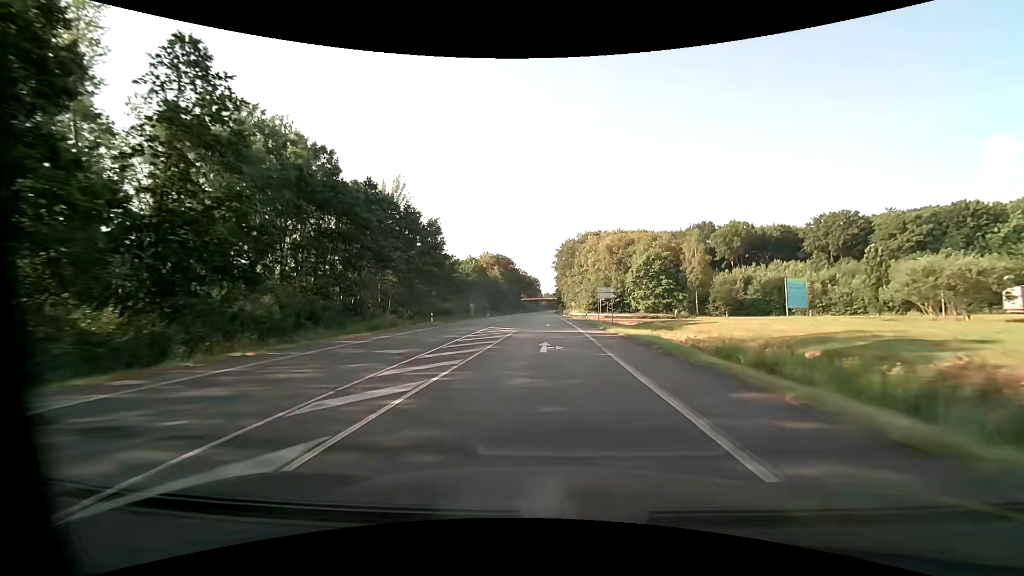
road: primary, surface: asphalt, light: Day
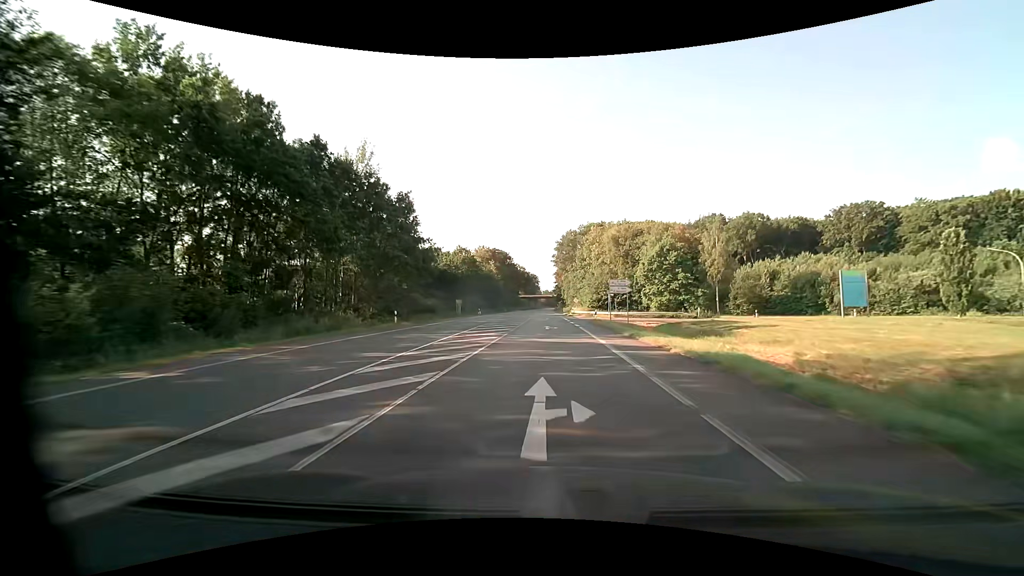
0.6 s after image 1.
(0.0, +11.3) m; 0°
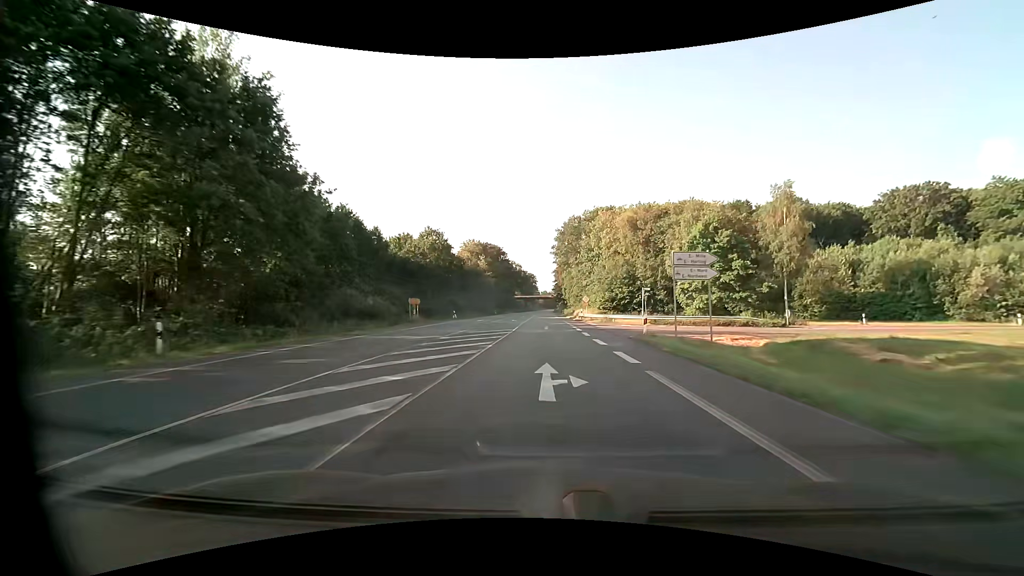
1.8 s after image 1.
(0.0, +22.5) m; 0°
(0, +10) (0, +20) (0, +30) (0, +40) (0, +50) (0, +60) (0, +70) (0, +80) (0, +90) (0, +100) m
